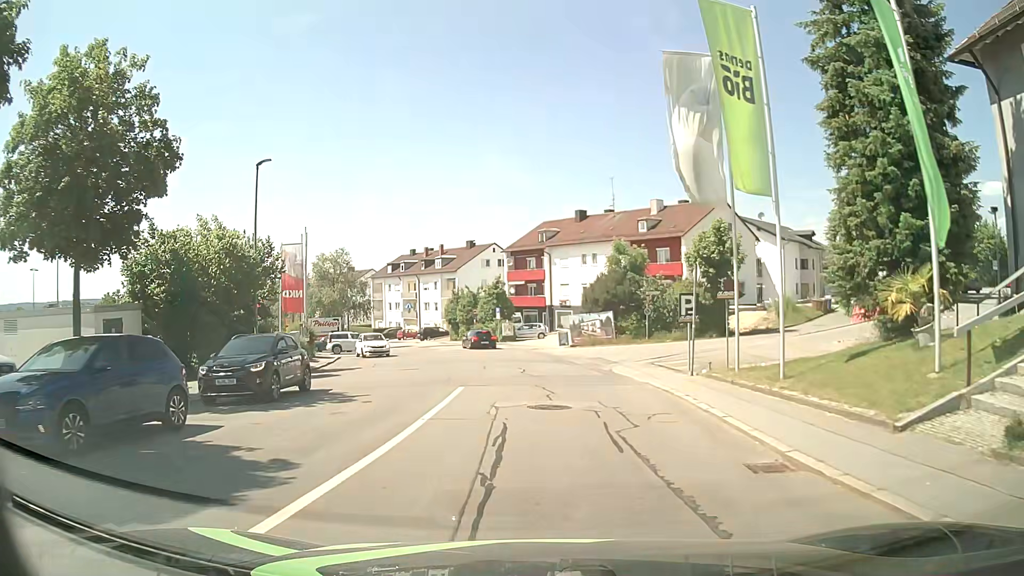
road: residential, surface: asphalt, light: Day
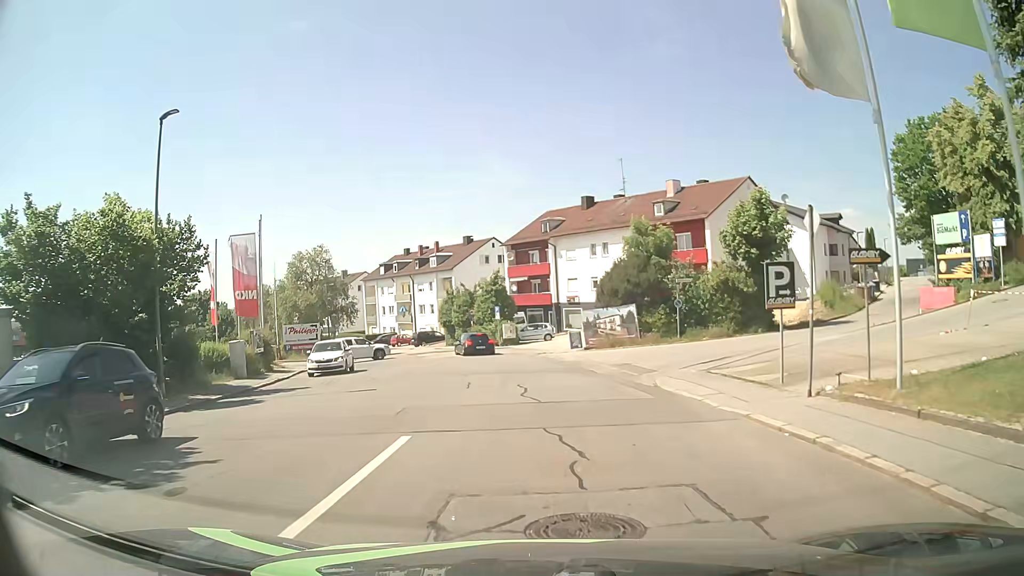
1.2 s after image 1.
(0.0, +7.5) m; 0°
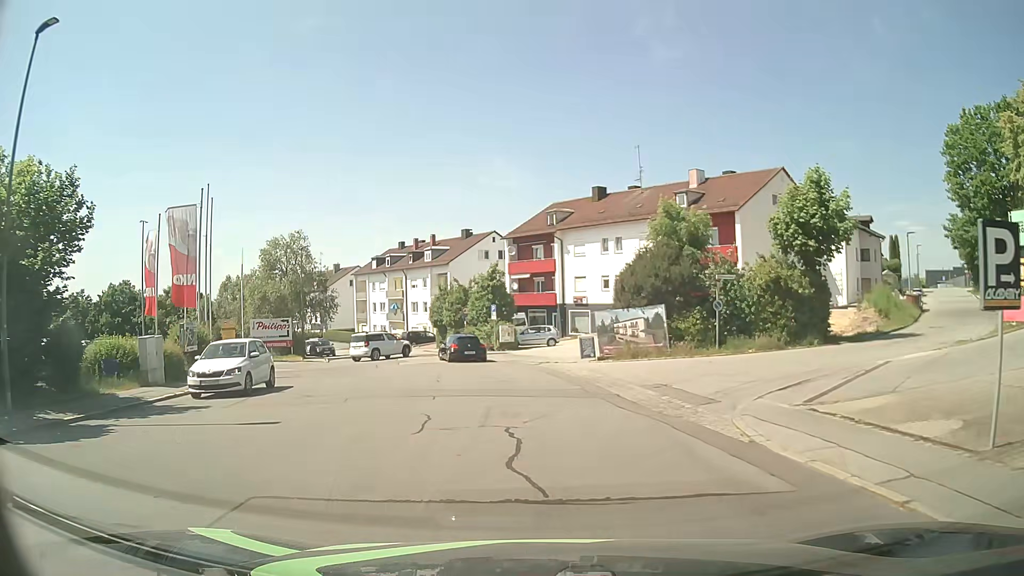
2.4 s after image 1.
(-0.1, +6.7) m; -1°
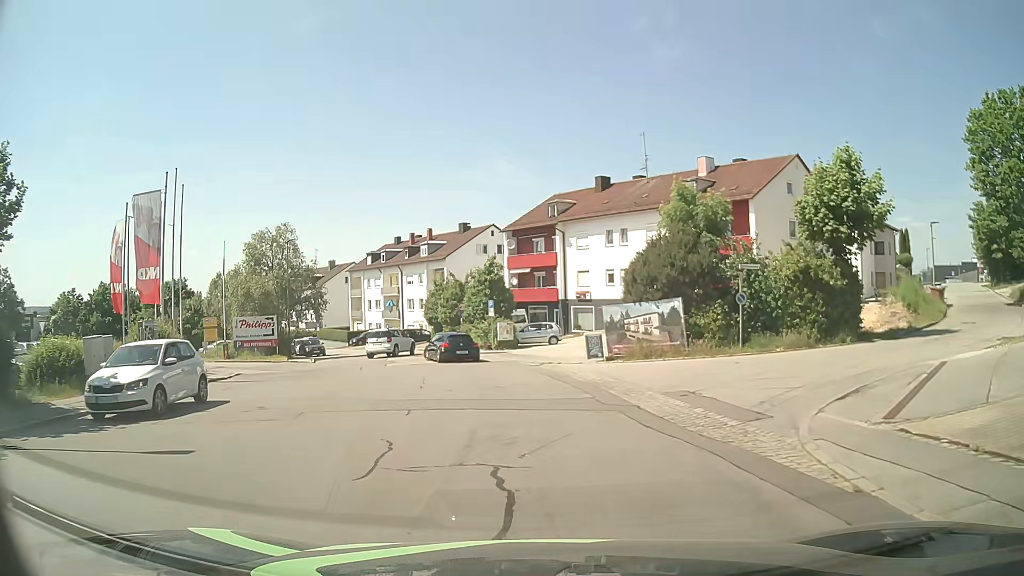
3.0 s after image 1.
(0.0, +2.9) m; -1°
